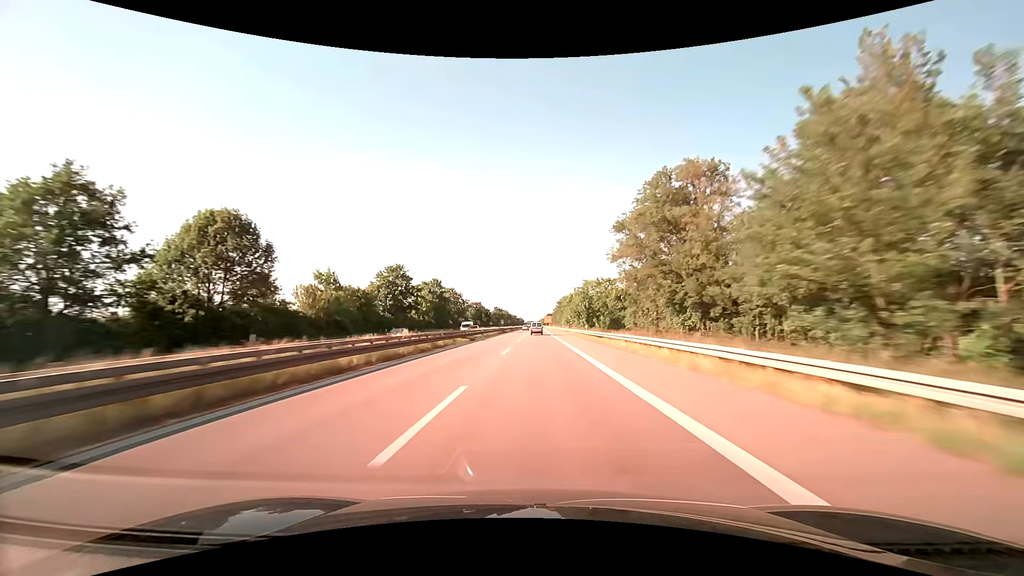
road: trunk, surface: asphalt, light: Day
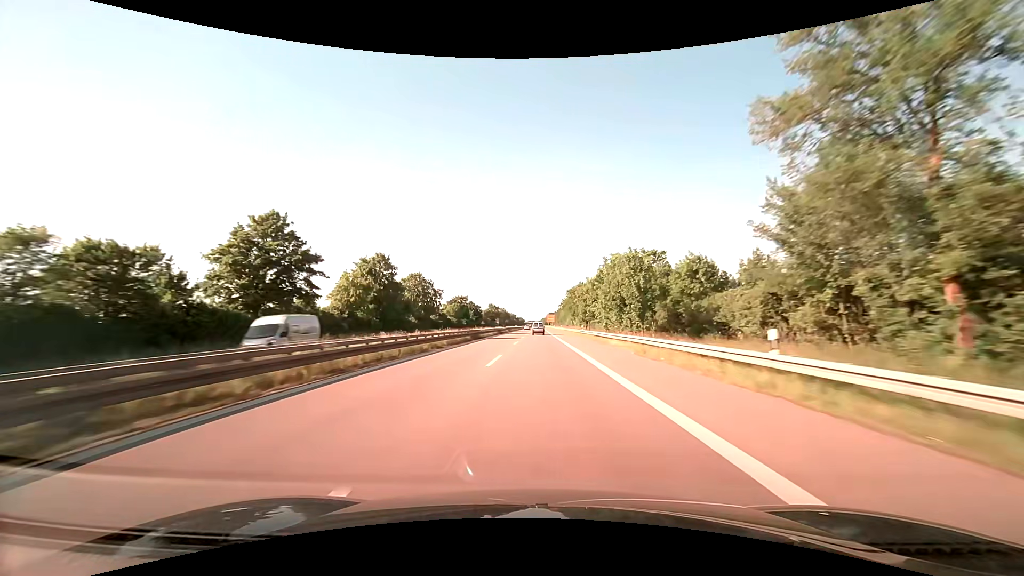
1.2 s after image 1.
(-0.2, +42.6) m; 0°
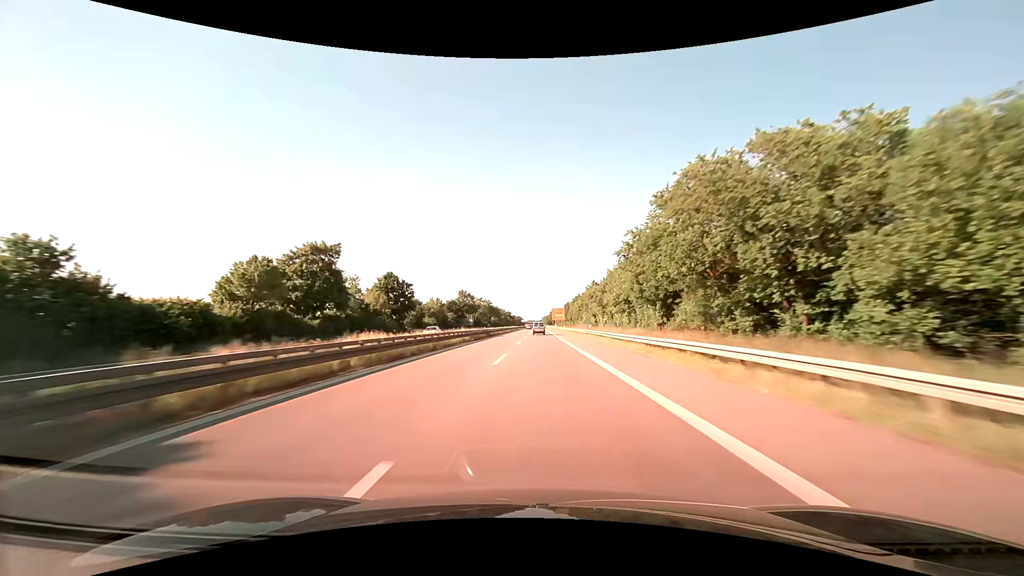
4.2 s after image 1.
(-0.2, +106.9) m; 0°
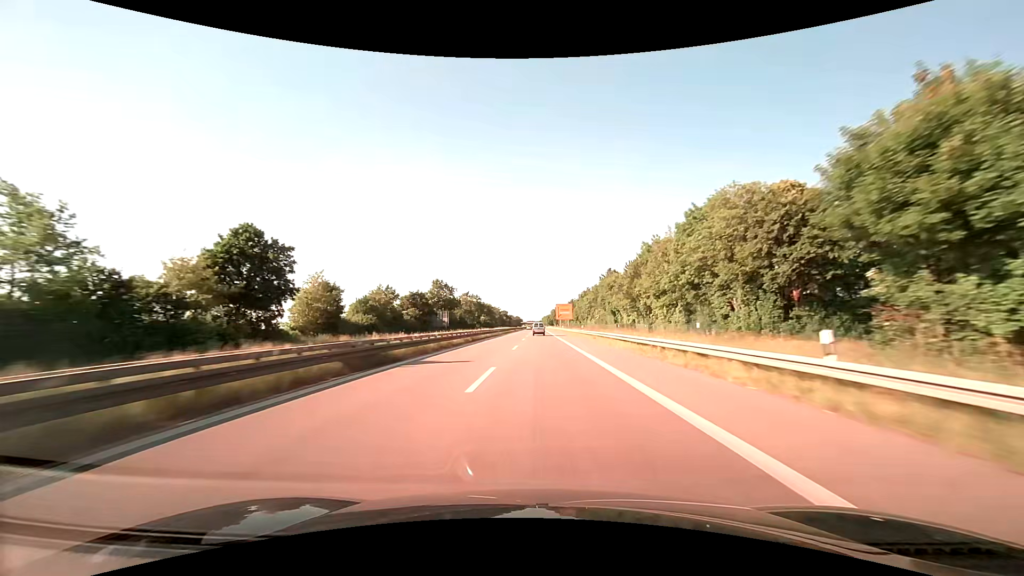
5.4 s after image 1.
(0.0, +42.8) m; 0°
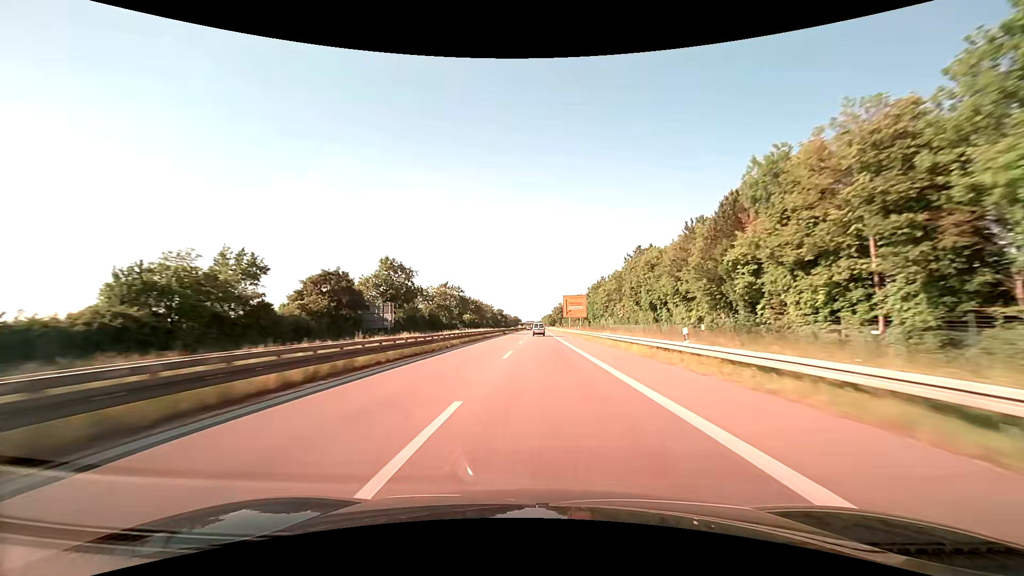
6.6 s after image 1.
(+0.2, +43.0) m; 0°
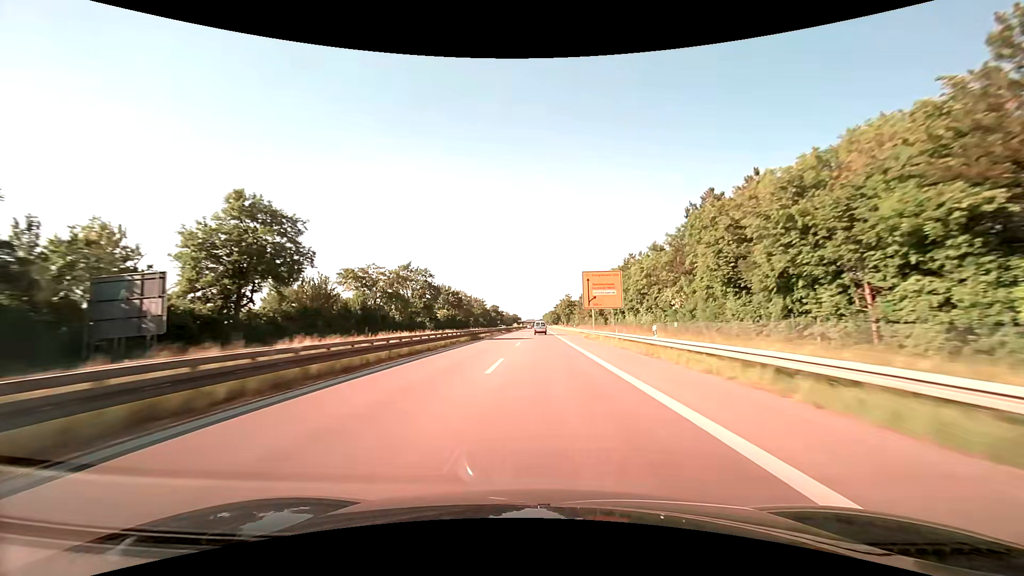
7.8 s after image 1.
(+0.1, +43.1) m; 0°
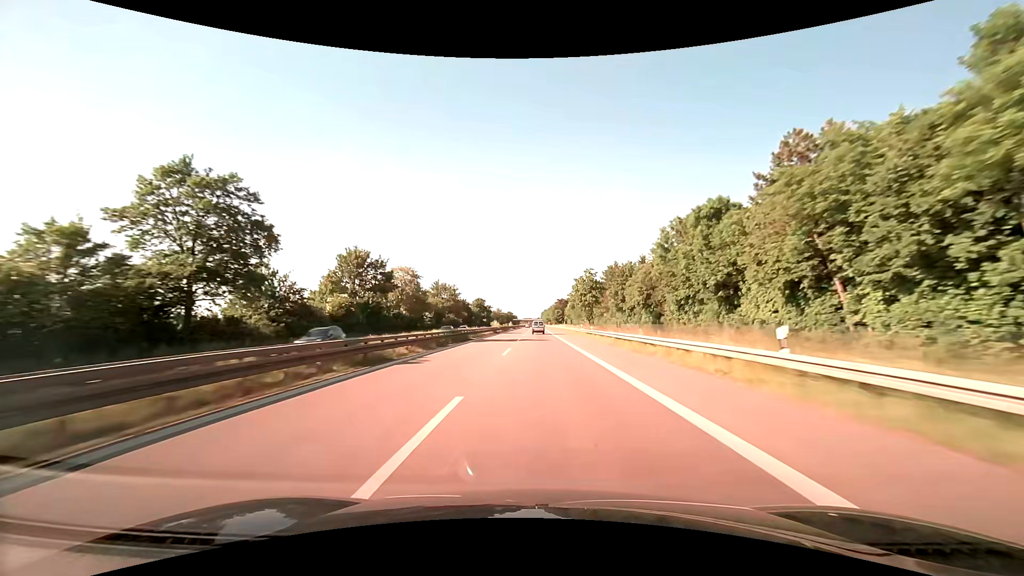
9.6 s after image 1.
(+0.1, +64.2) m; 0°
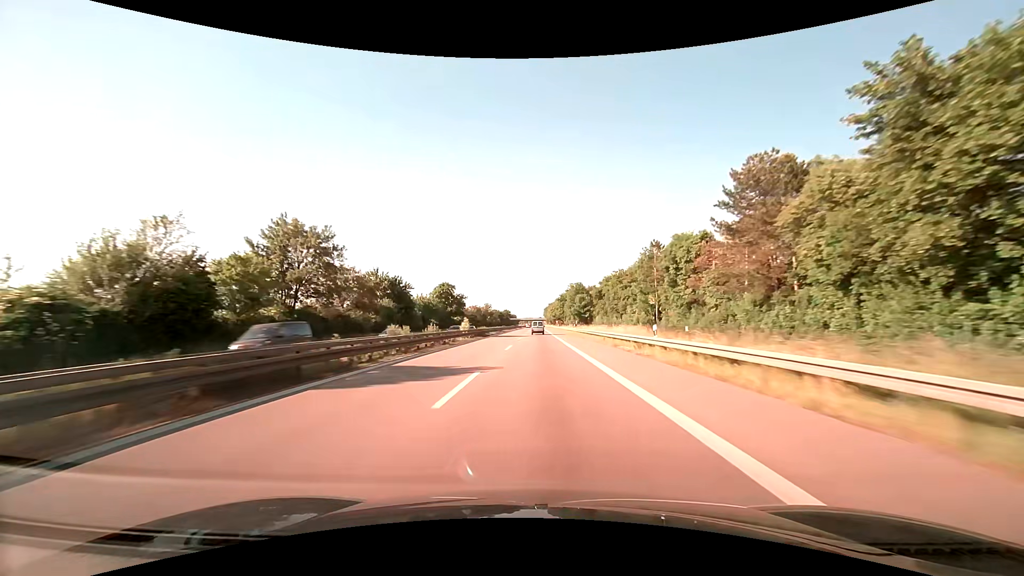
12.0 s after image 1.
(0.0, +84.8) m; 0°
(0, +10) (0, +20) (0, +30) (0, +40) (0, +50) (0, +60) (0, +70) (0, +80) (0, +90) (0, +100) m
